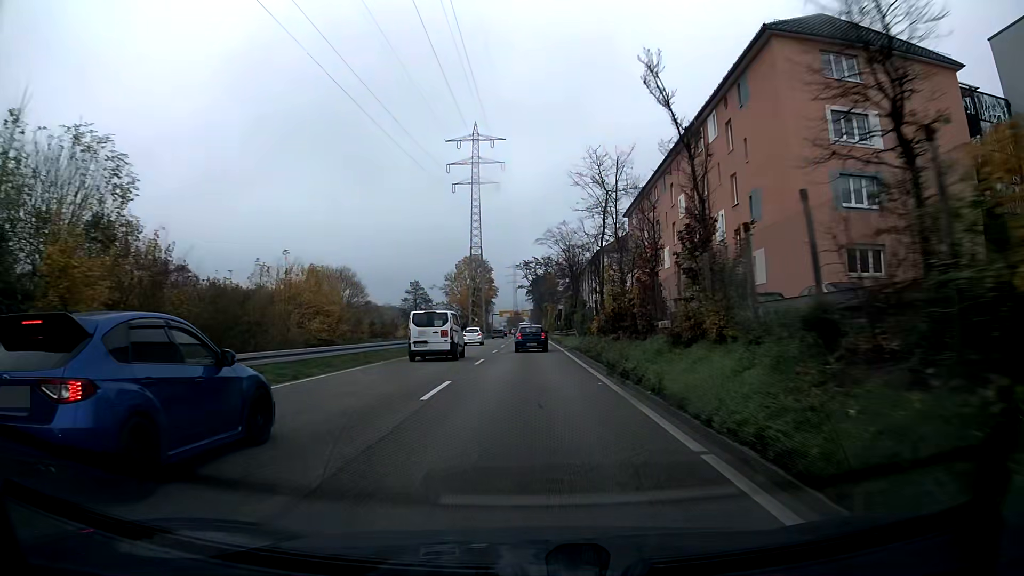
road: trunk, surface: asphalt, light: Day
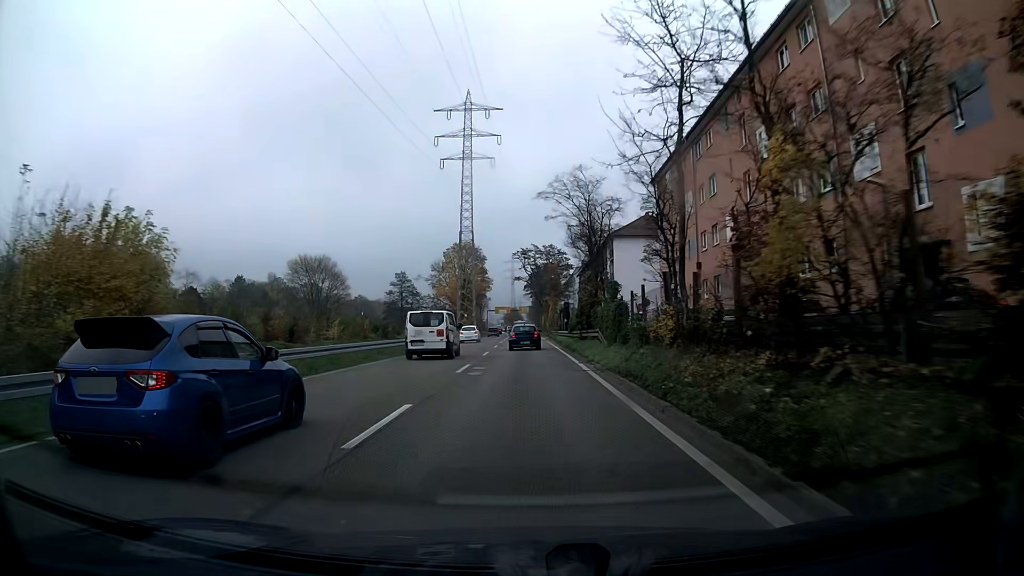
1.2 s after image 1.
(0.0, +16.7) m; 0°
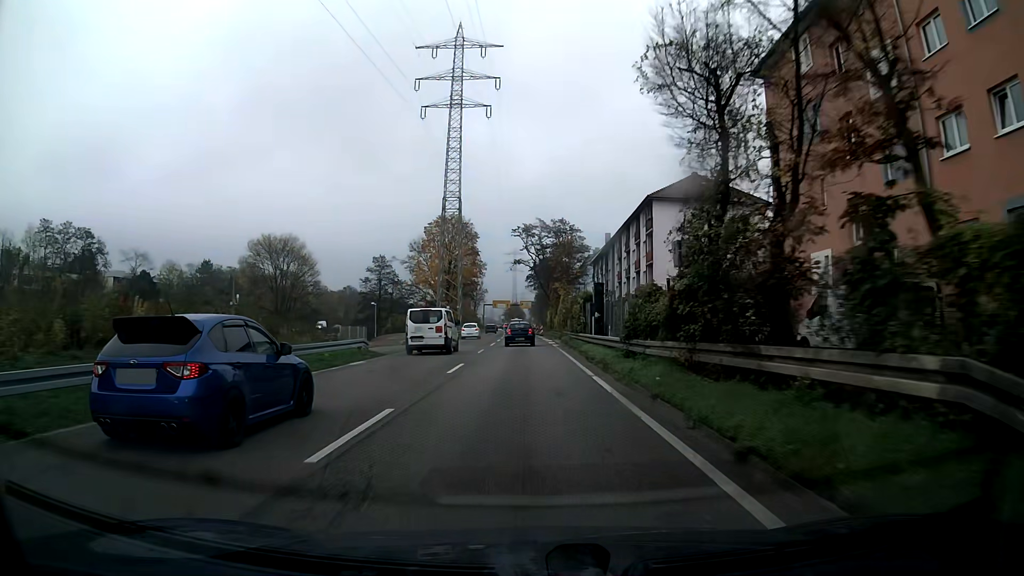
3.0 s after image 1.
(-0.1, +25.0) m; 0°
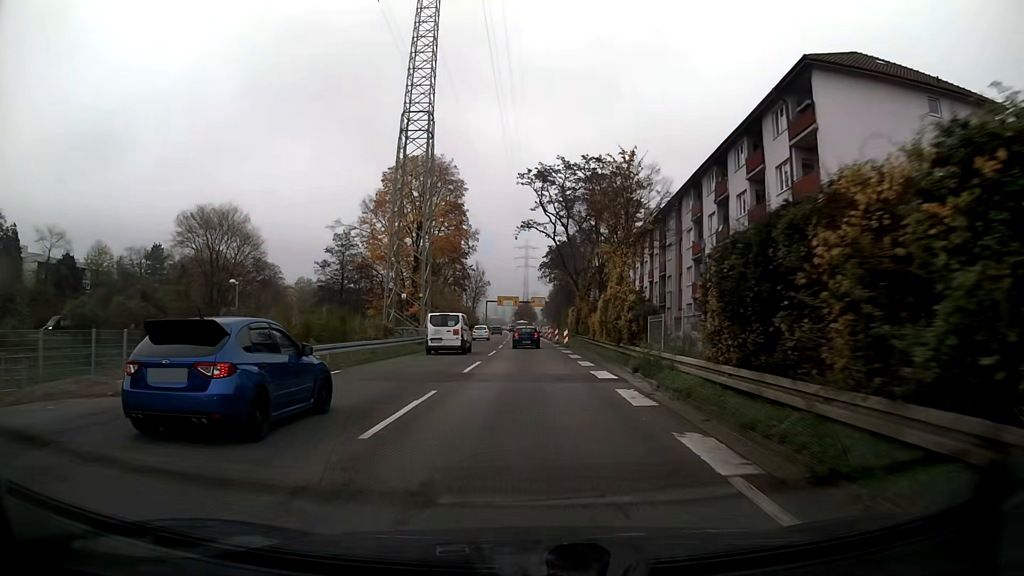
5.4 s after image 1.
(-0.3, +33.5) m; -1°
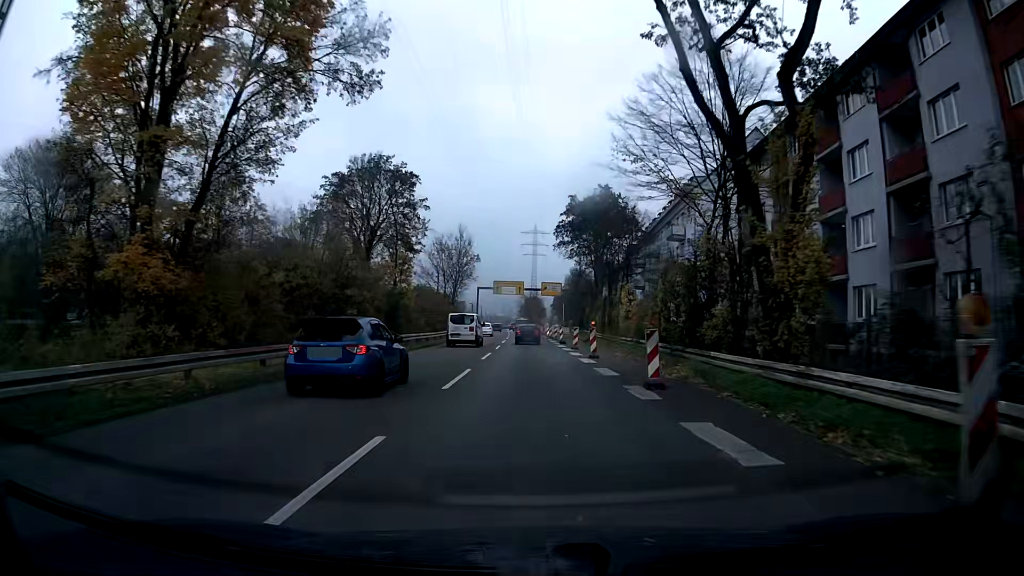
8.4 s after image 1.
(-0.2, +42.2) m; 0°
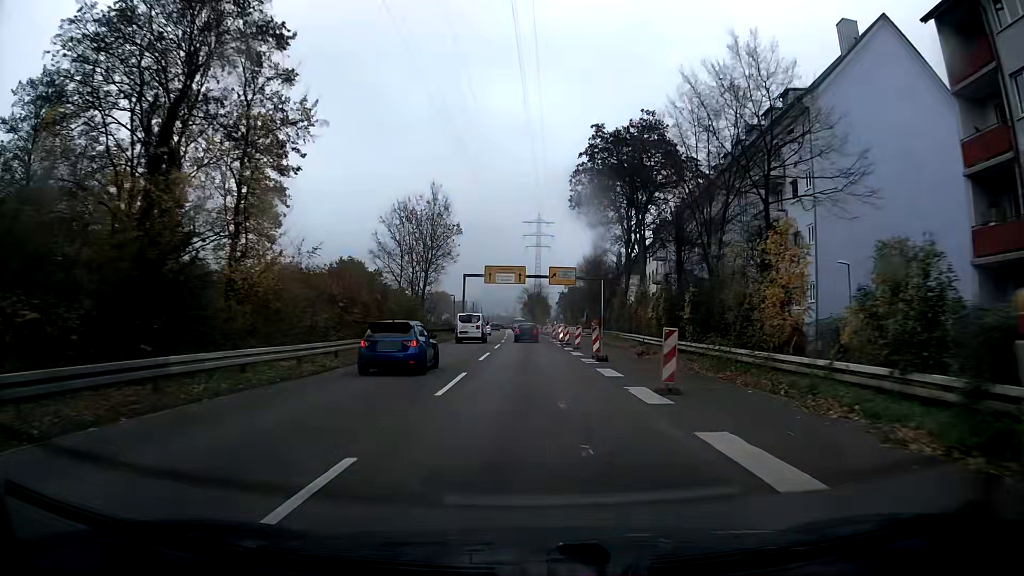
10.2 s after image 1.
(+0.1, +25.4) m; 0°
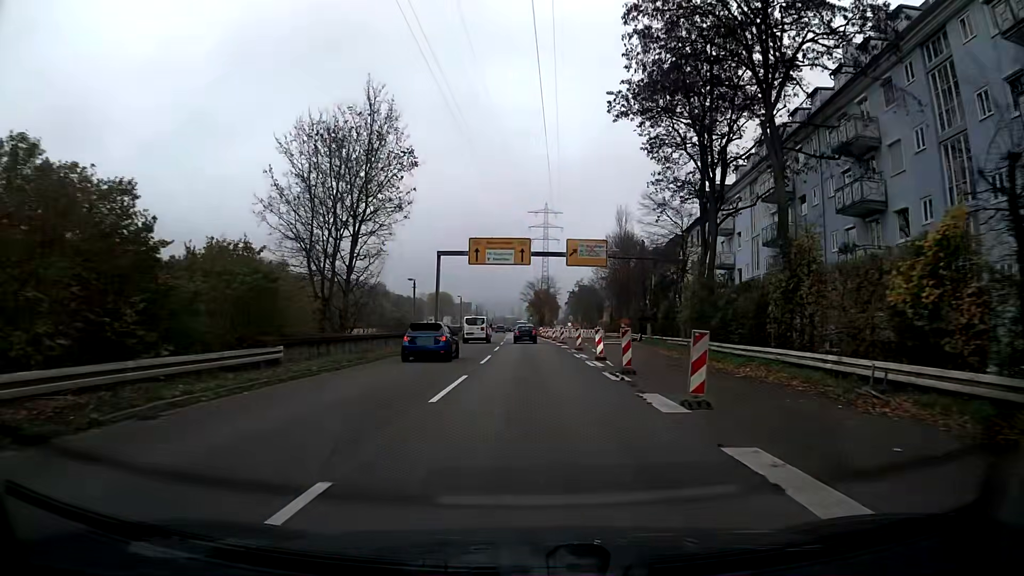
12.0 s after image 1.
(-0.3, +25.5) m; -1°
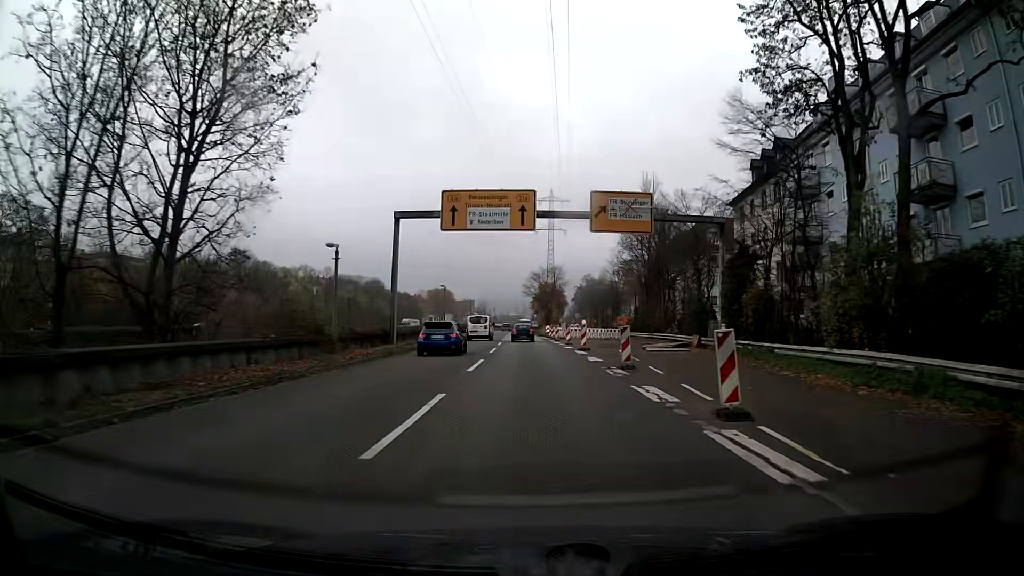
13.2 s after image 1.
(0.0, +17.2) m; 0°
